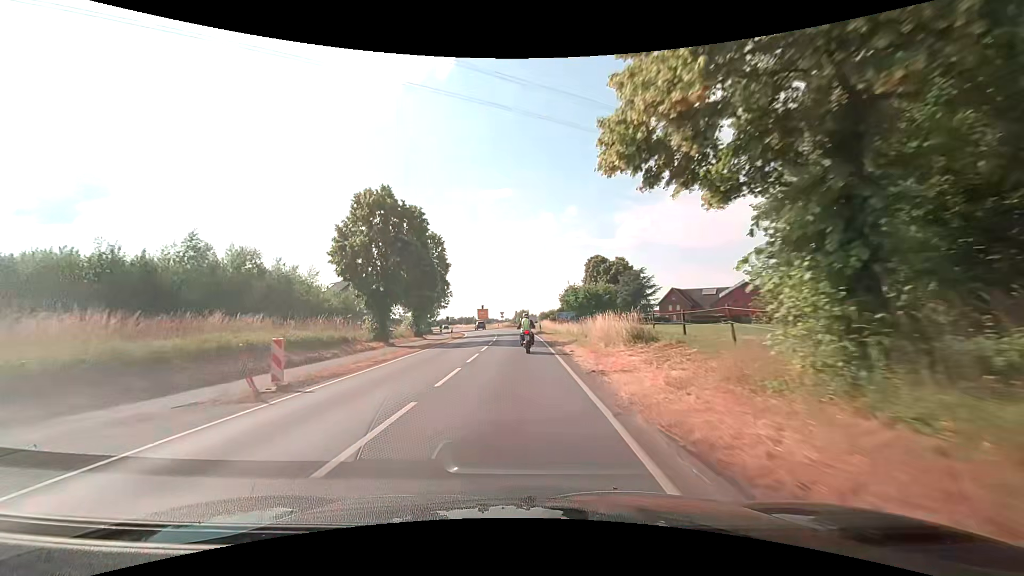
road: secondary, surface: asphalt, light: Day
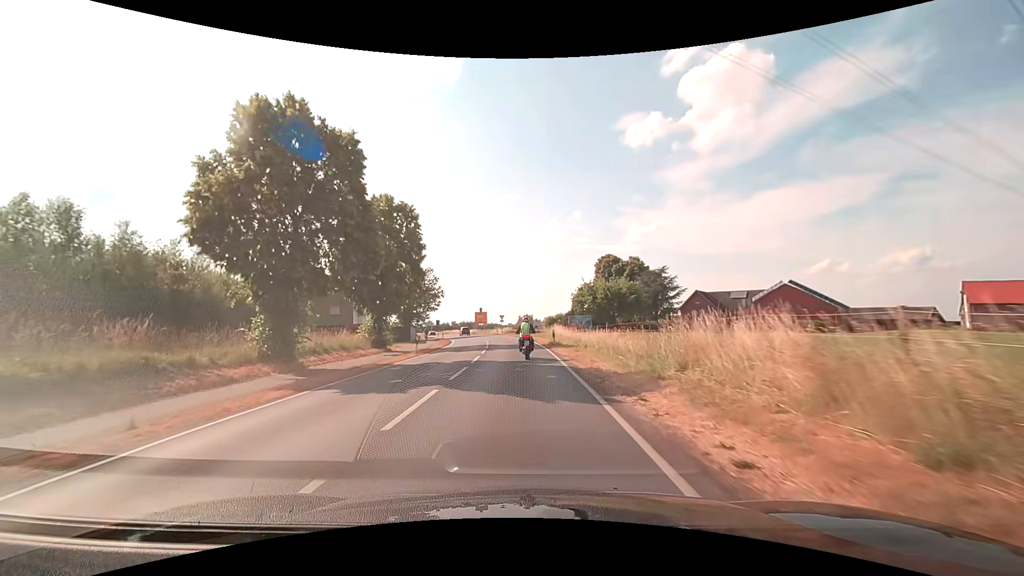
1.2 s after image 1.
(-0.6, +15.9) m; -3°
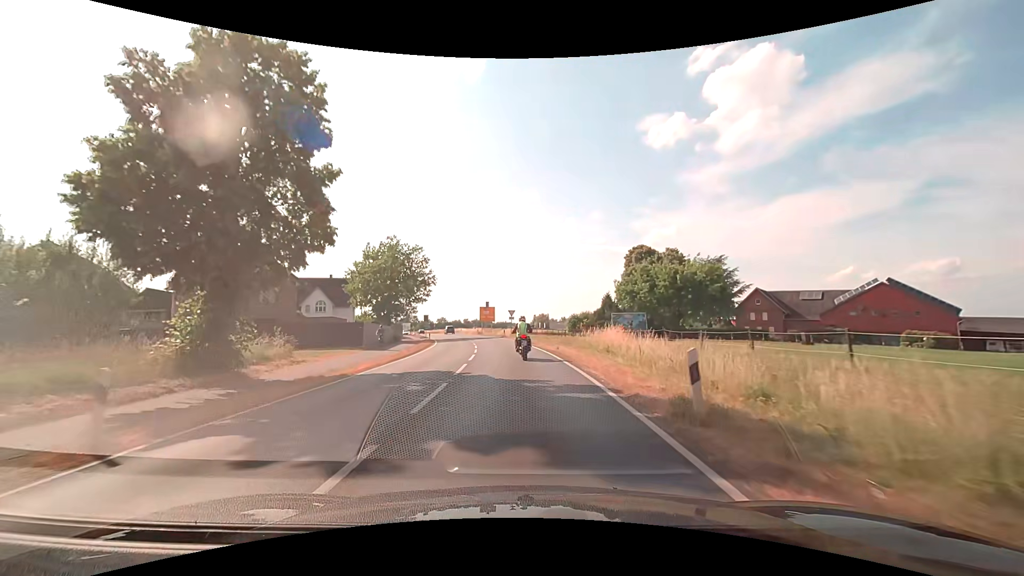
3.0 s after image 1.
(-0.4, +22.8) m; -2°
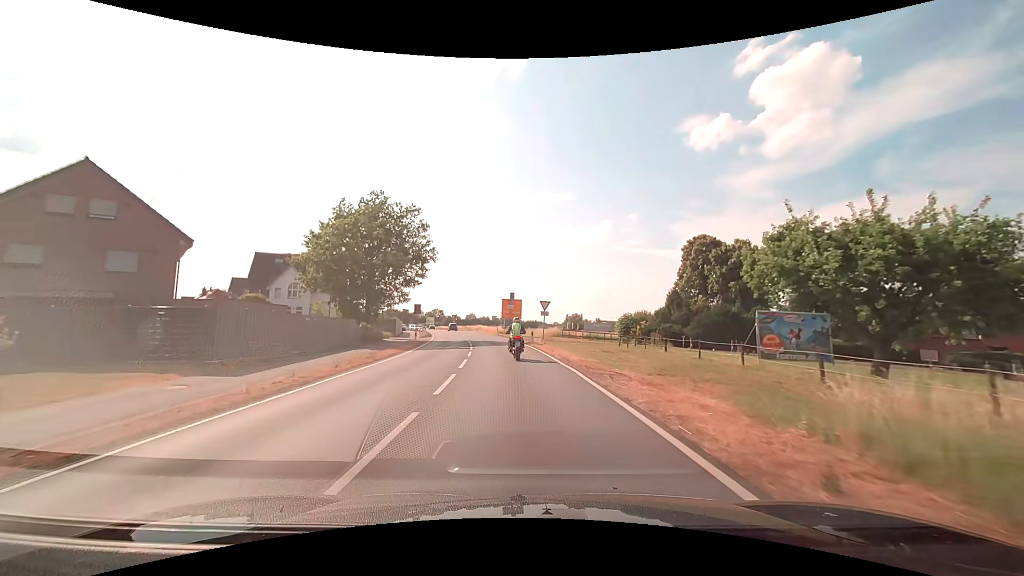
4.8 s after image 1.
(-0.6, +21.9) m; -4°
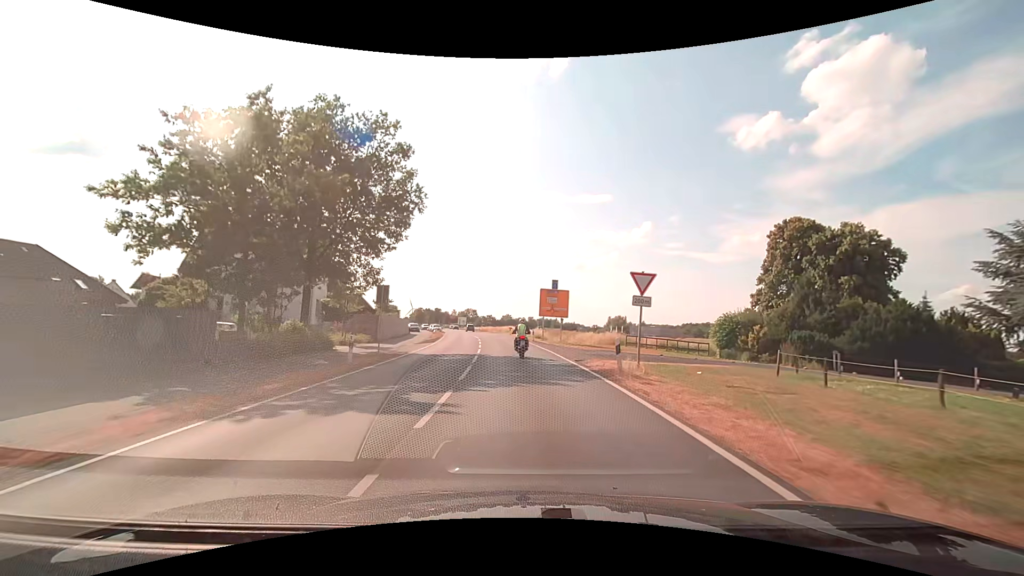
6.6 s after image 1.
(-0.7, +21.3) m; -4°
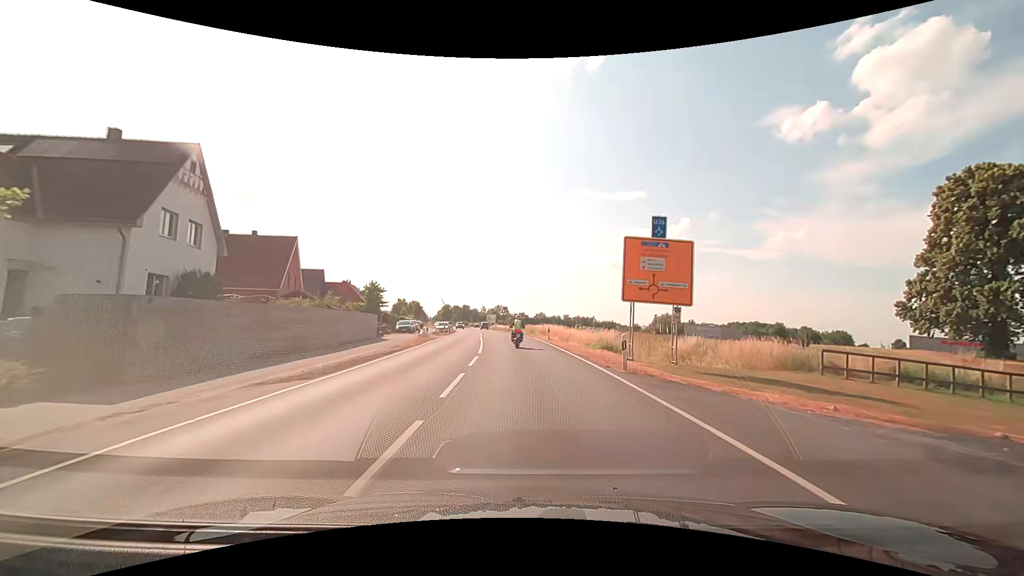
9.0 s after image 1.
(-0.8, +27.8) m; -4°
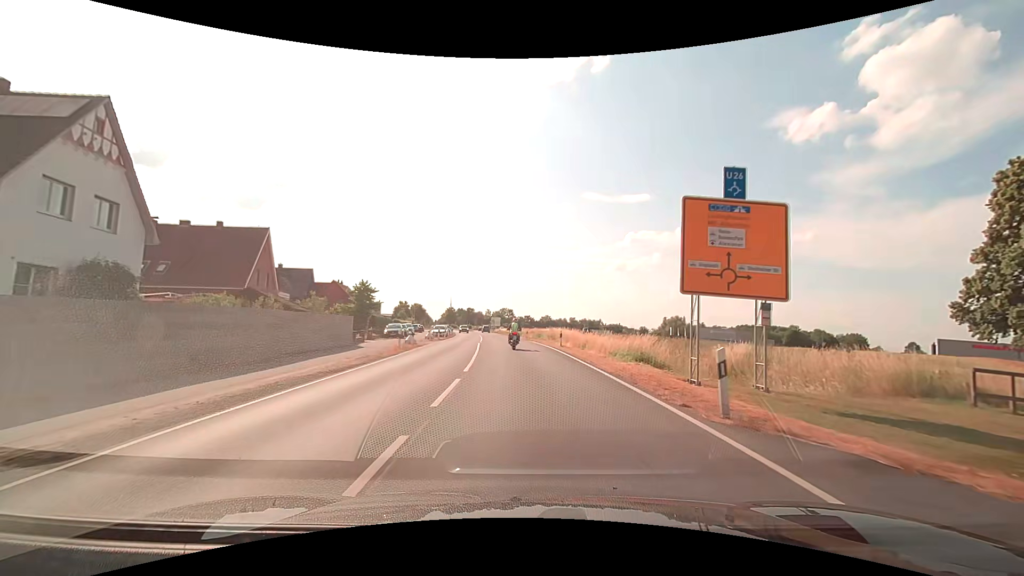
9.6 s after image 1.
(0.0, +6.9) m; -1°
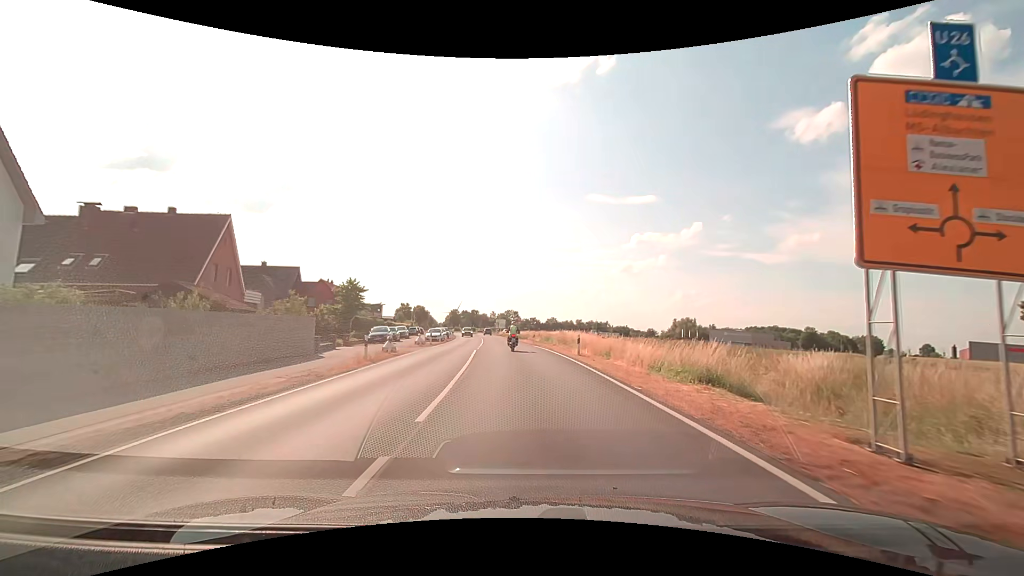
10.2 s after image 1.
(0.0, +6.8) m; 0°
(0, +10) (0, +20) (-1, +30) (-1, +40) (-2, +50) (-3, +60) (-4, +70) (-5, +80) (-6, +90) (-7, +100) m
